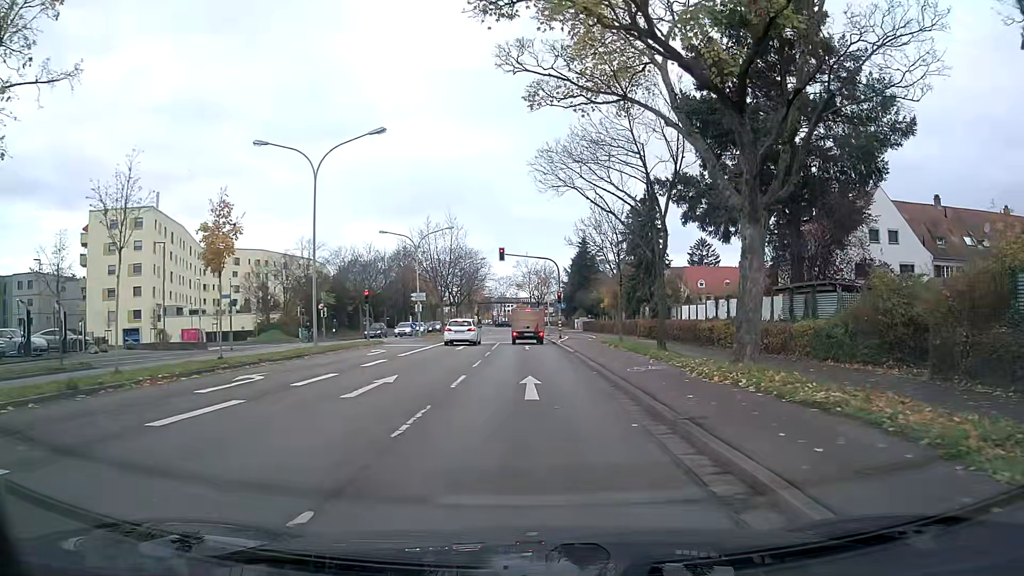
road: primary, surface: asphalt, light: Day
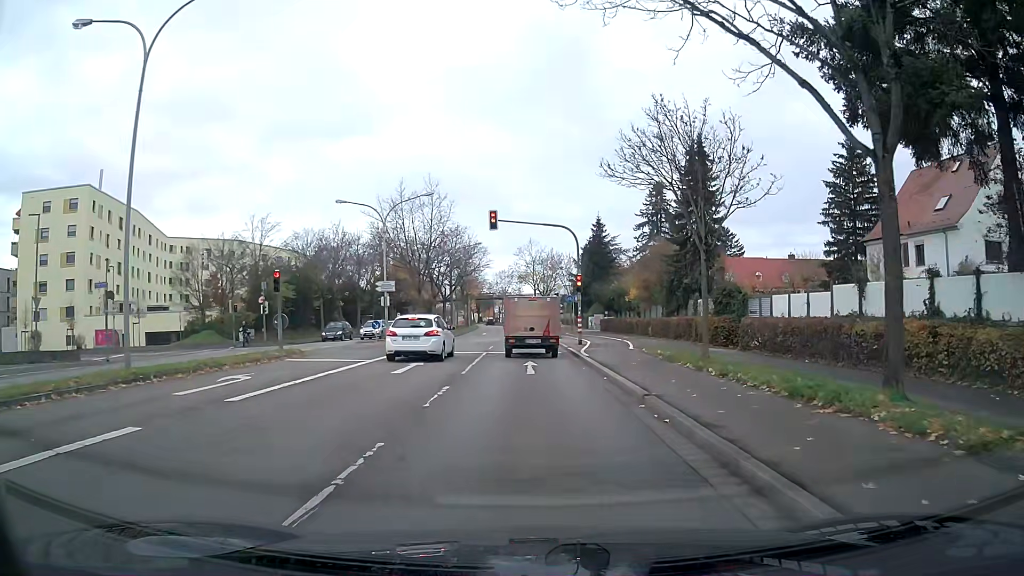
(-0.1, +15.5) m; 0°
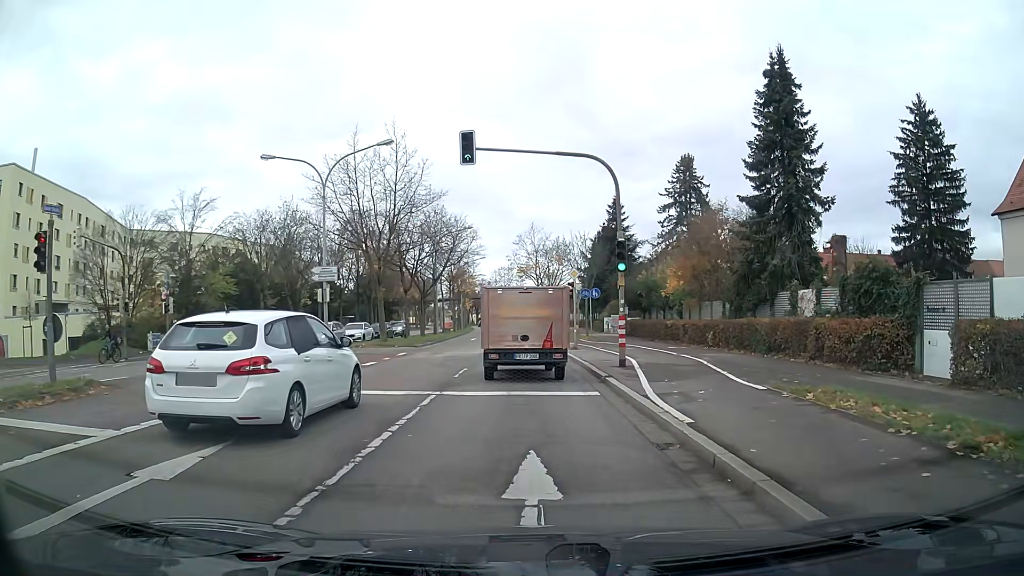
(-0.1, +14.0) m; 0°
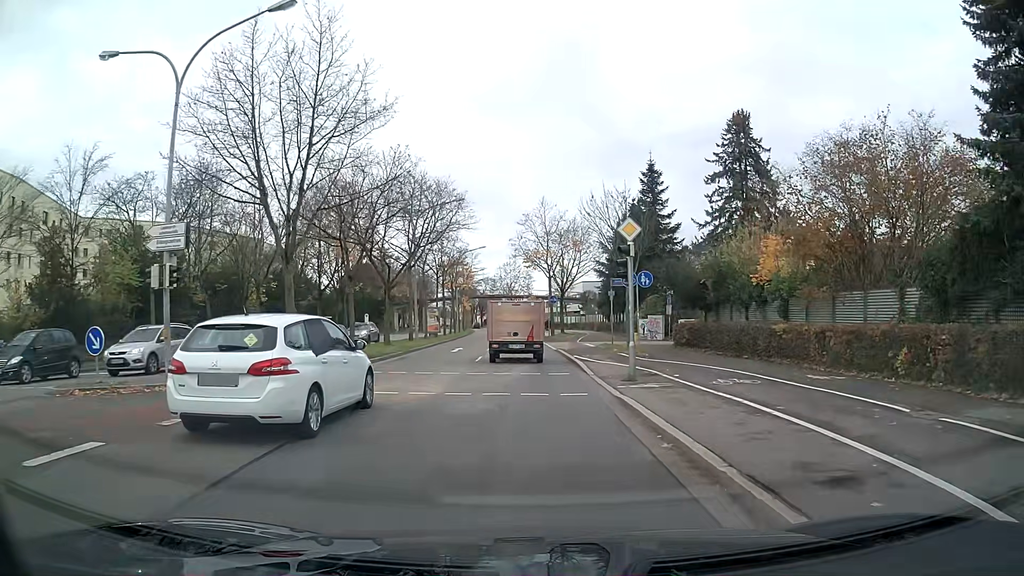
(-0.1, +15.9) m; -1°
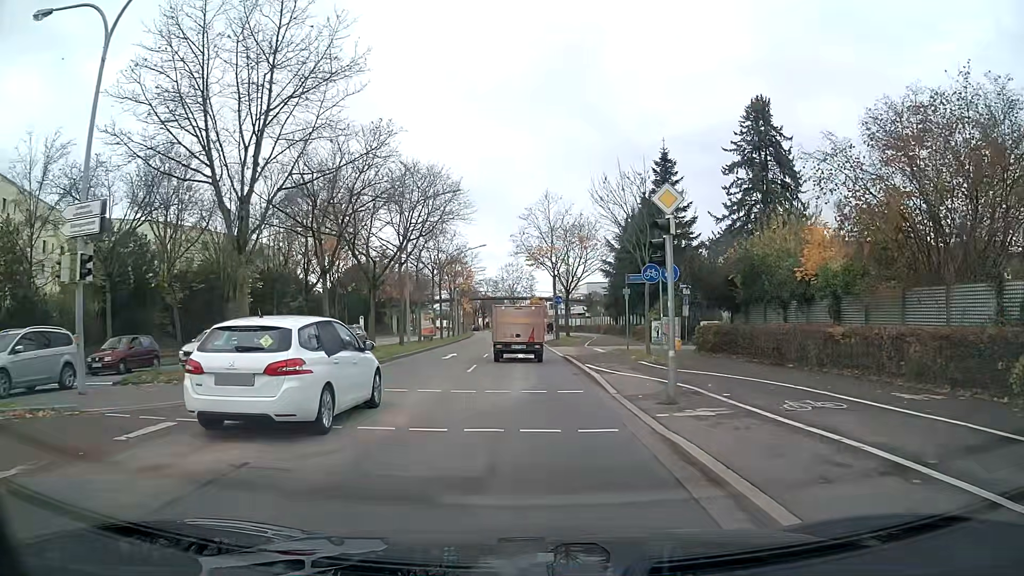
(0.0, +4.2) m; 0°
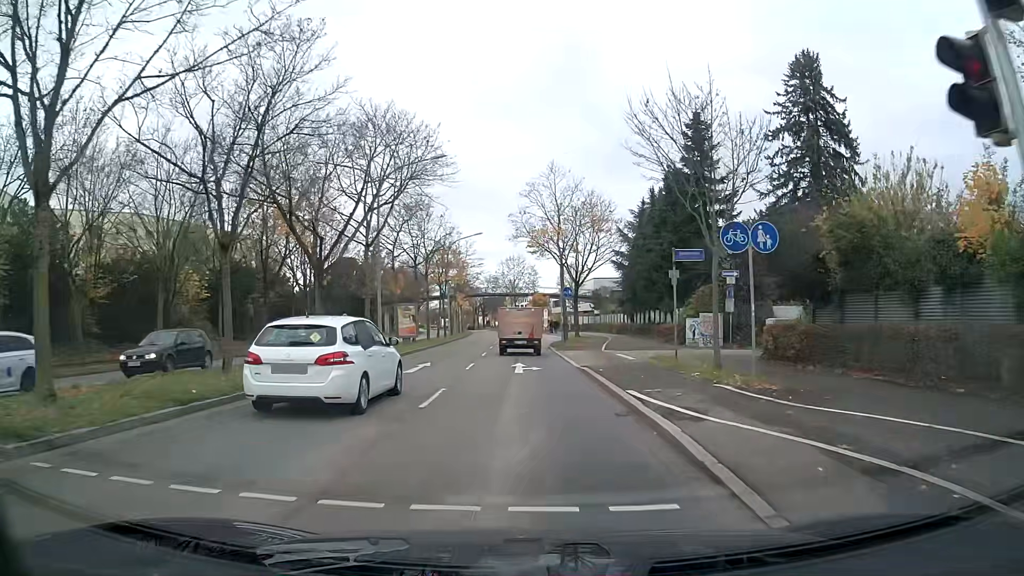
(0.0, +8.9) m; 0°
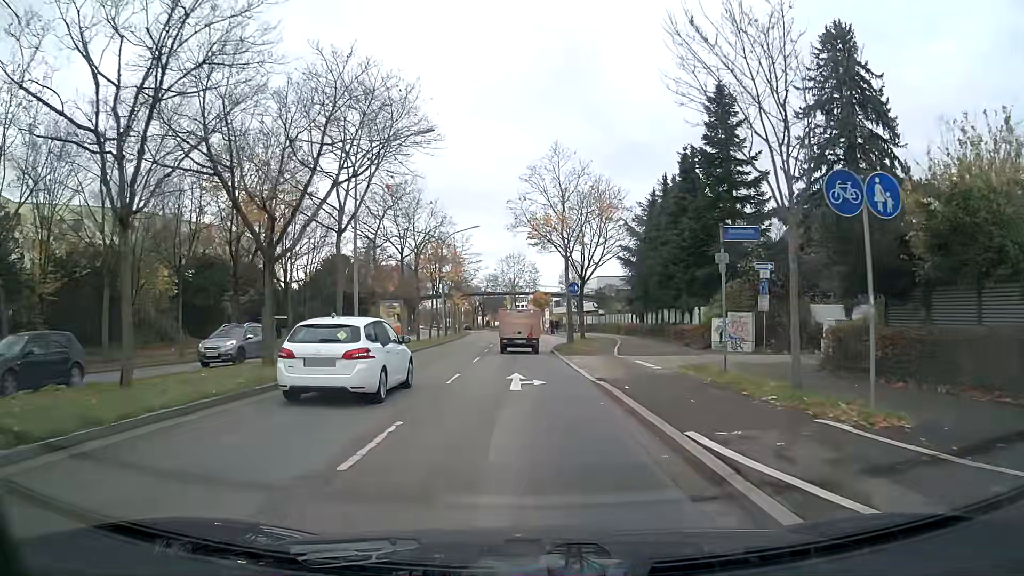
(0.0, +4.8) m; 0°
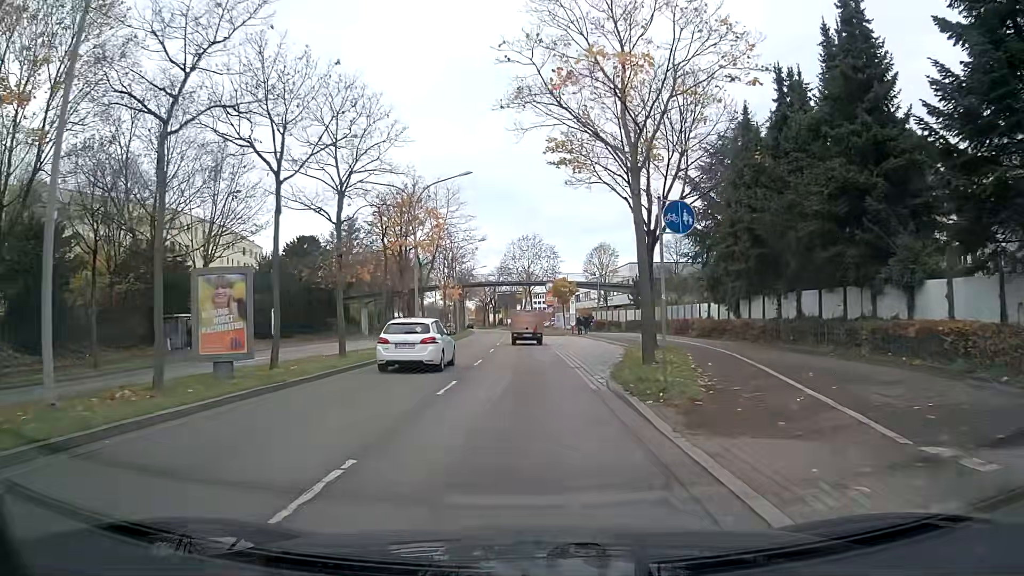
(-0.3, +21.3) m; -2°
(0, +10) (0, +20) (0, +30) (0, +40) (-1, +50) (-1, +60) (-1, +70) (-2, +80) (-3, +90) (-3, +100) m
